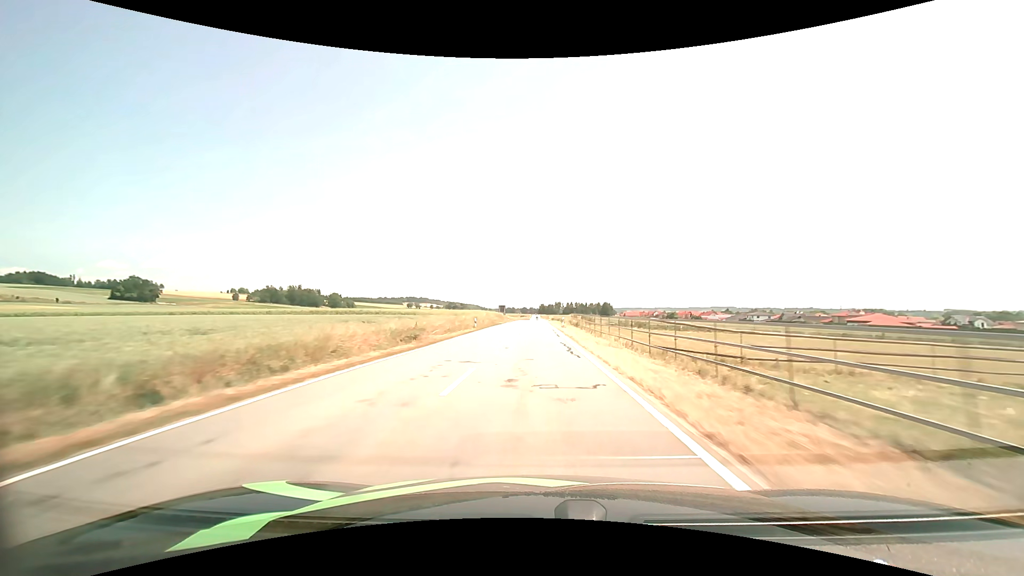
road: tertiary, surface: asphalt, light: Day
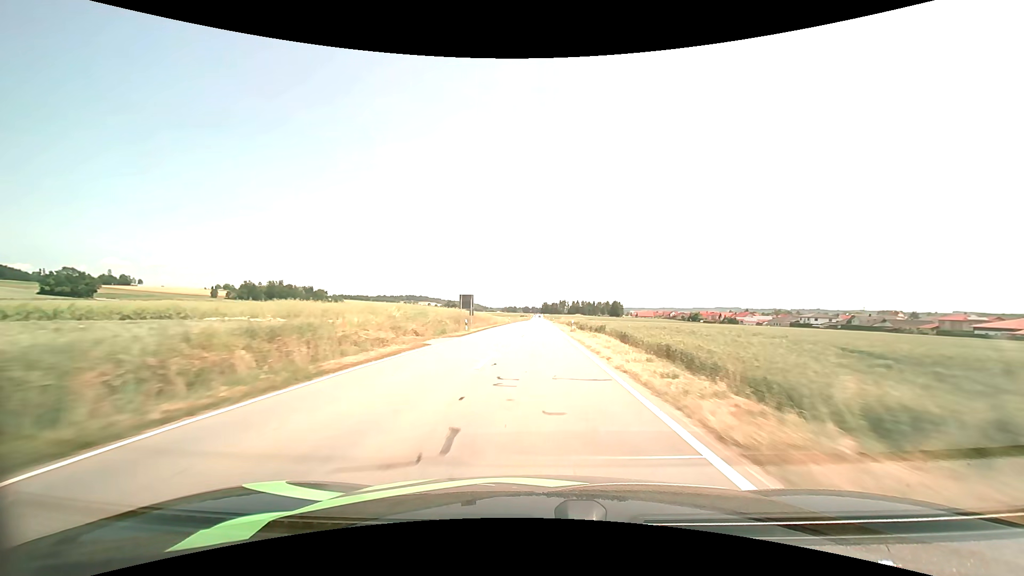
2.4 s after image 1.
(-0.3, +58.2) m; 0°
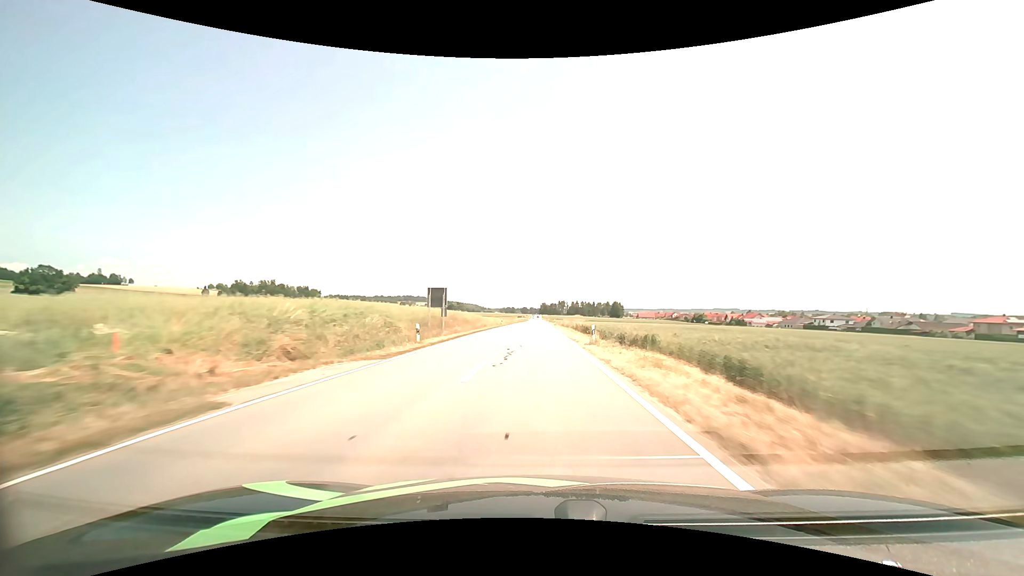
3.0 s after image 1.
(0.0, +14.5) m; 0°
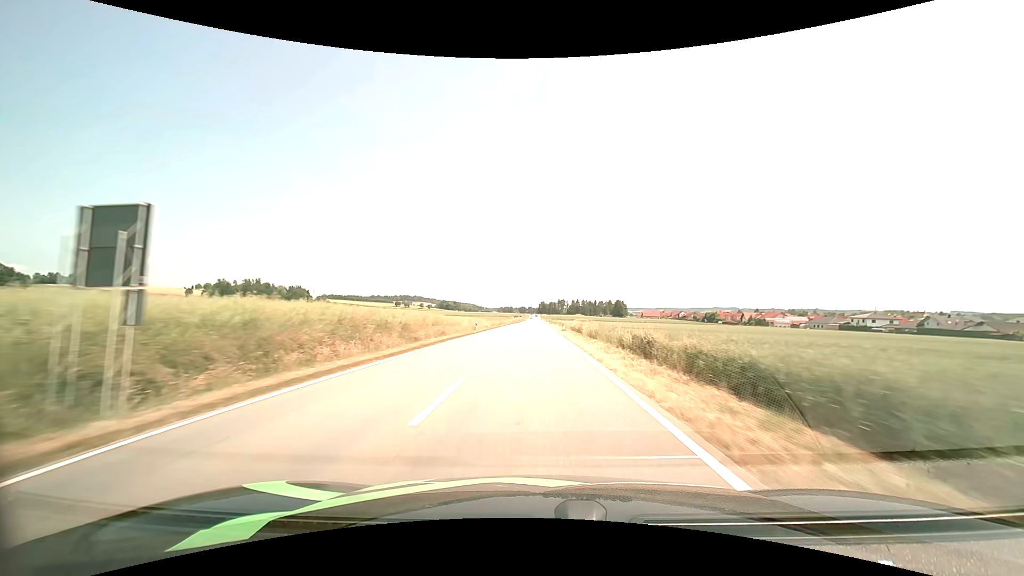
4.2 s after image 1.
(+0.1, +28.8) m; 0°
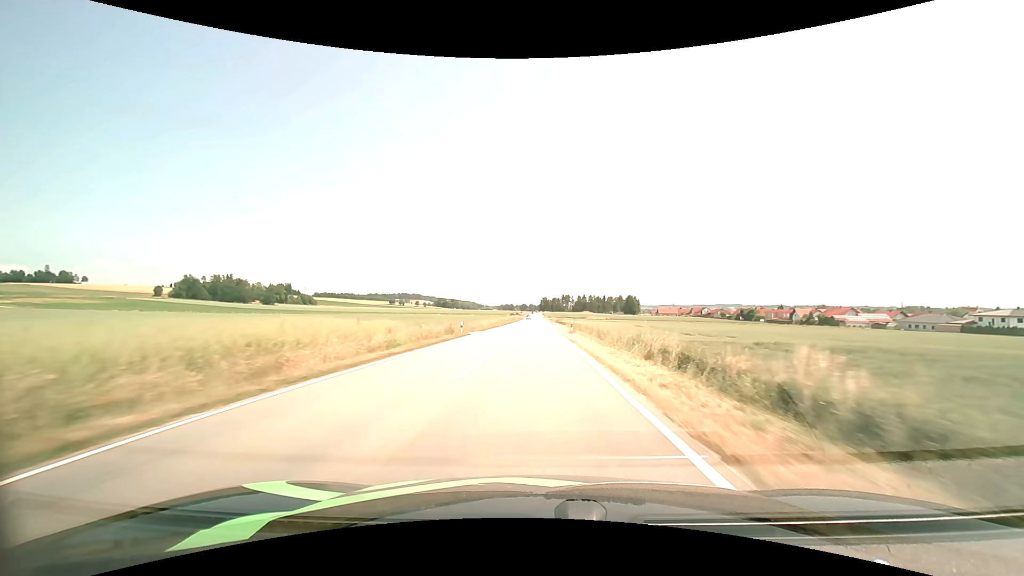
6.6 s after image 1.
(0.0, +57.6) m; 0°
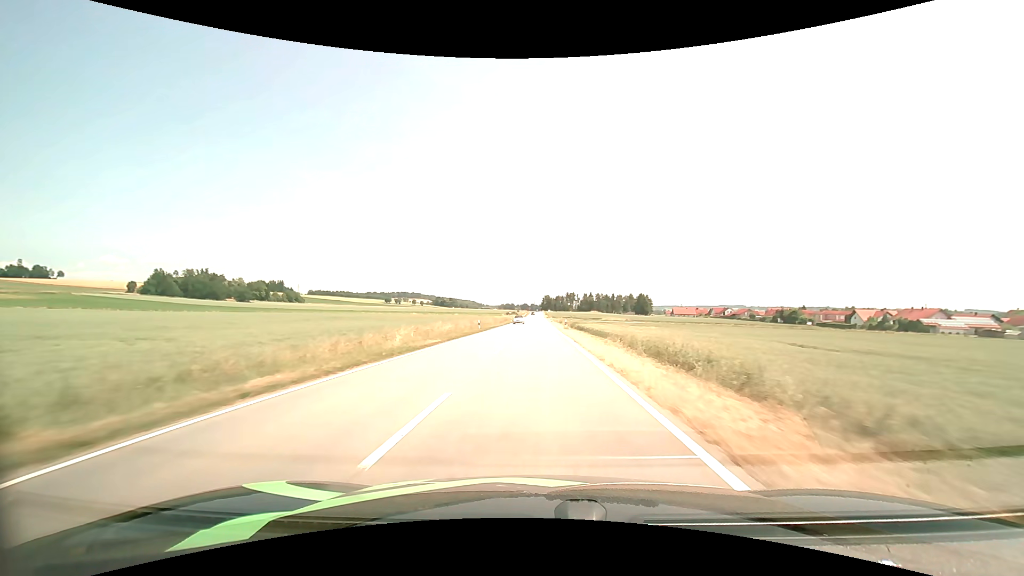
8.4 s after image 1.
(-0.1, +43.7) m; 0°
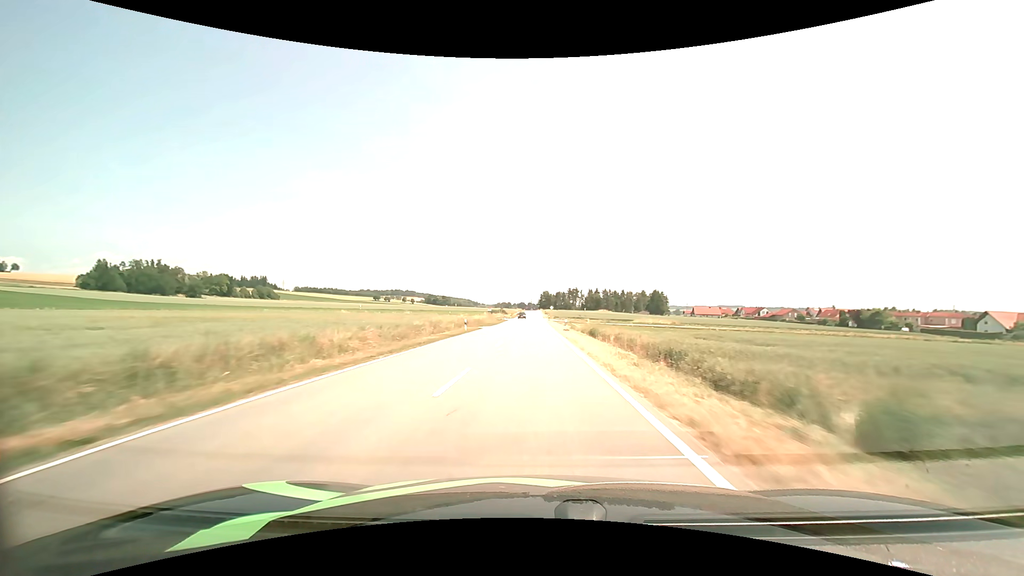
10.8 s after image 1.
(+0.2, +58.5) m; 0°
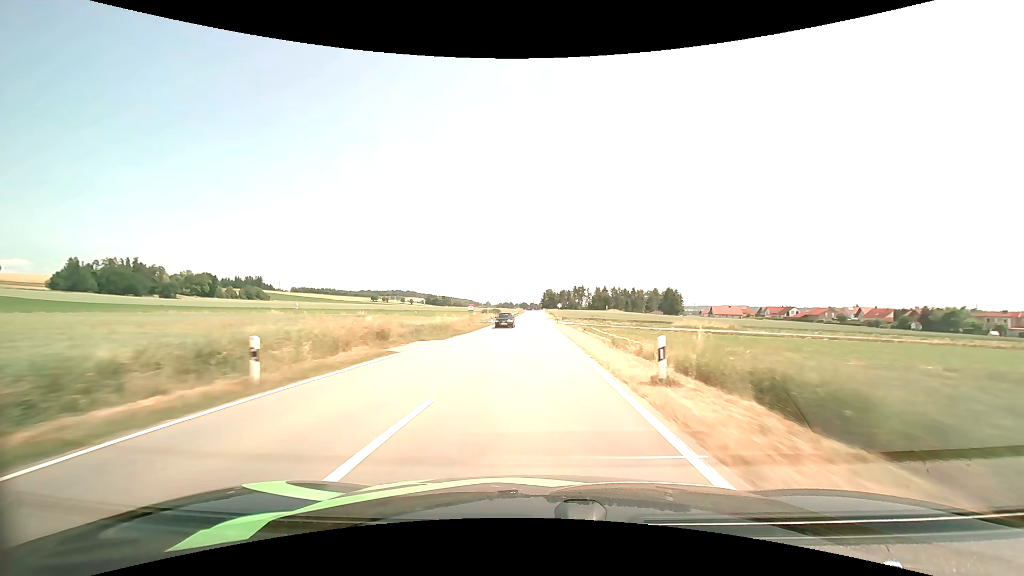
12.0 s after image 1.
(-0.1, +29.3) m; 0°
(0, +10) (0, +20) (0, +30) (0, +40) (0, +50) (0, +60) (0, +70) (0, +80) (0, +90) (0, +100) m
